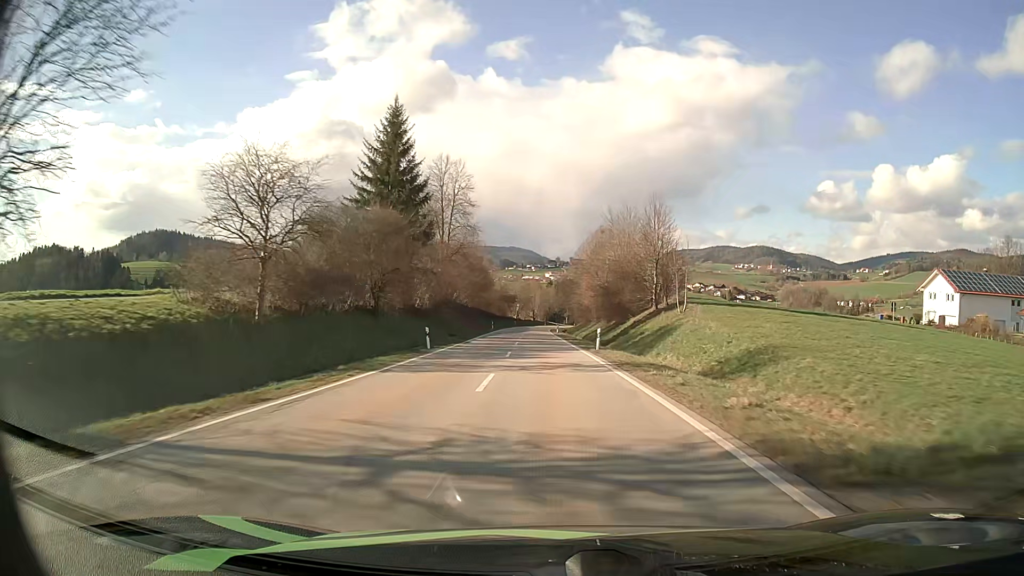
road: secondary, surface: asphalt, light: Day
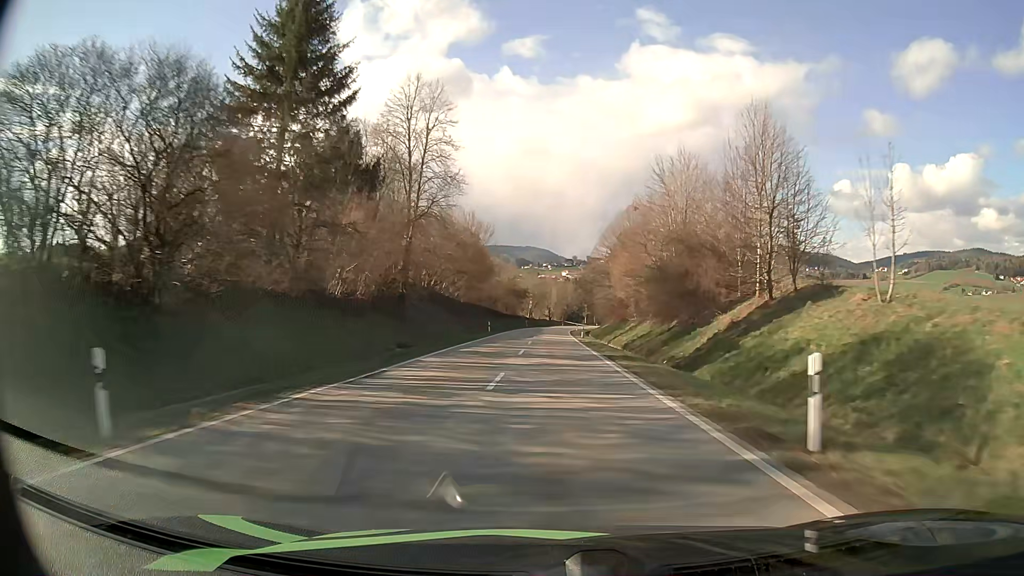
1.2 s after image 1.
(-0.3, +25.0) m; -1°
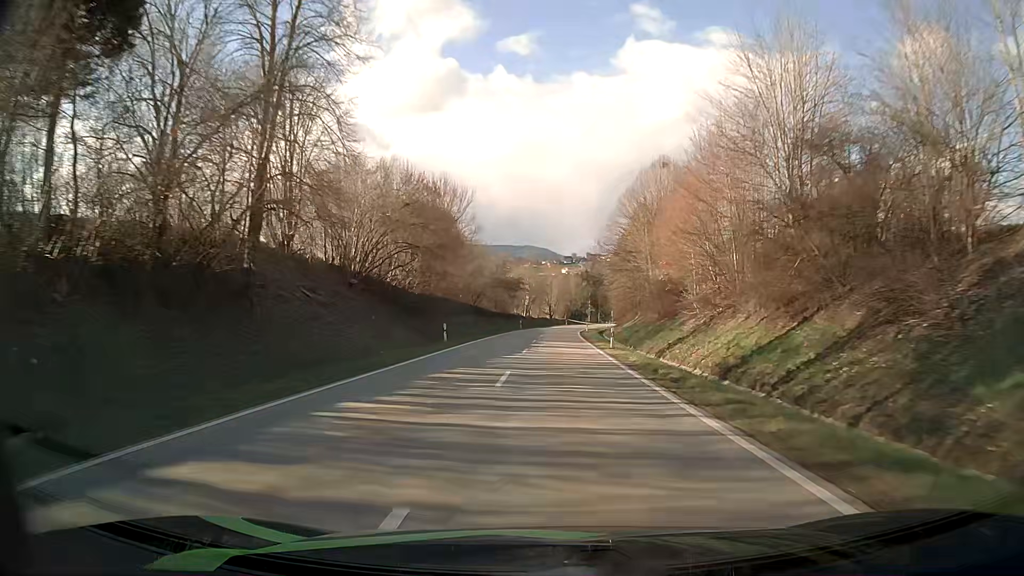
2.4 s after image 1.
(-0.1, +25.4) m; 0°
(0, +10) (0, +20) (0, +30) (0, +40) (+1, +50) (+1, +60) (+1, +70) (+2, +80) (+3, +90) (+4, +100) m
